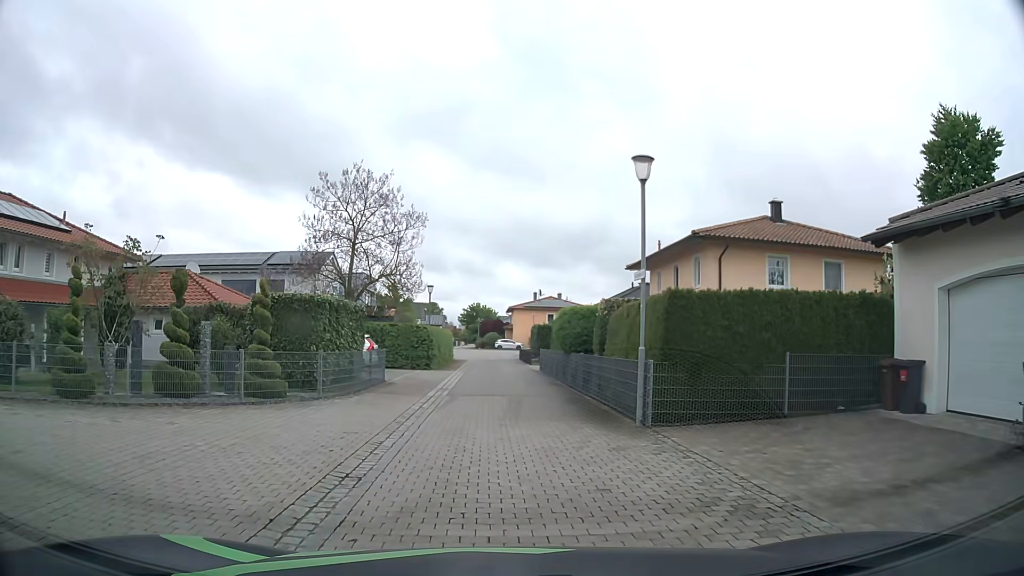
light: Day
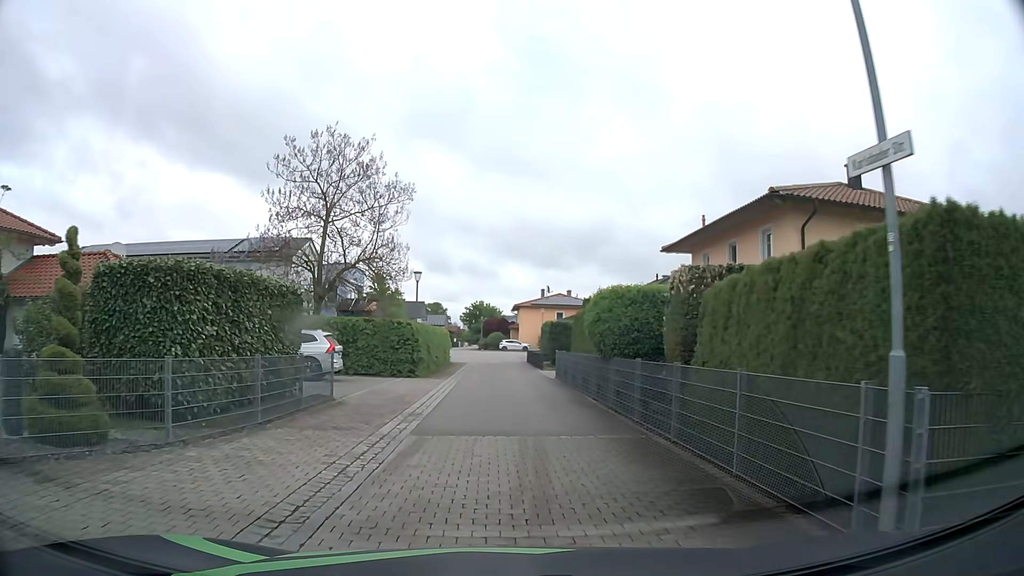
(0.0, +7.7) m; 0°
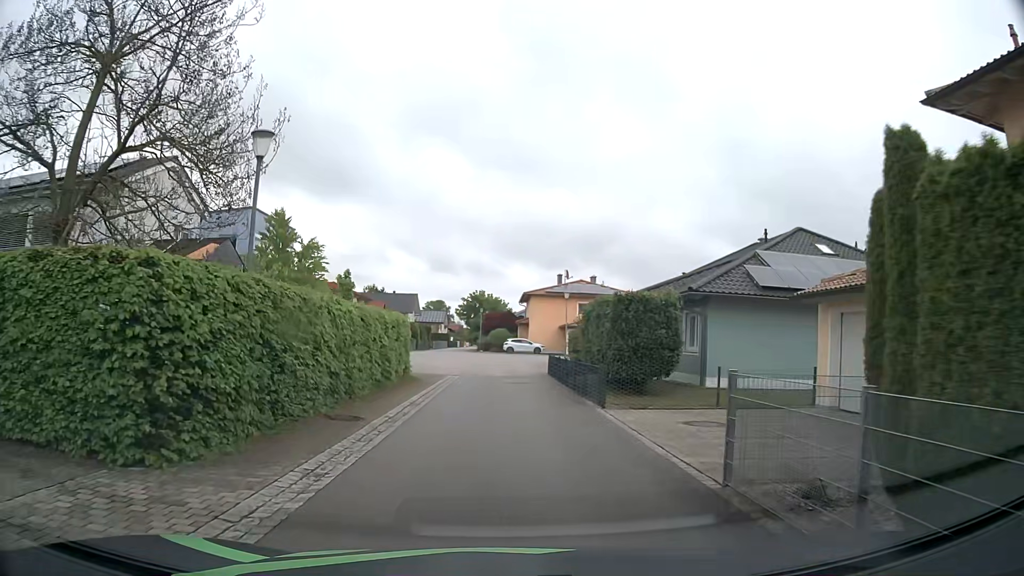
(0.0, +20.8) m; 0°
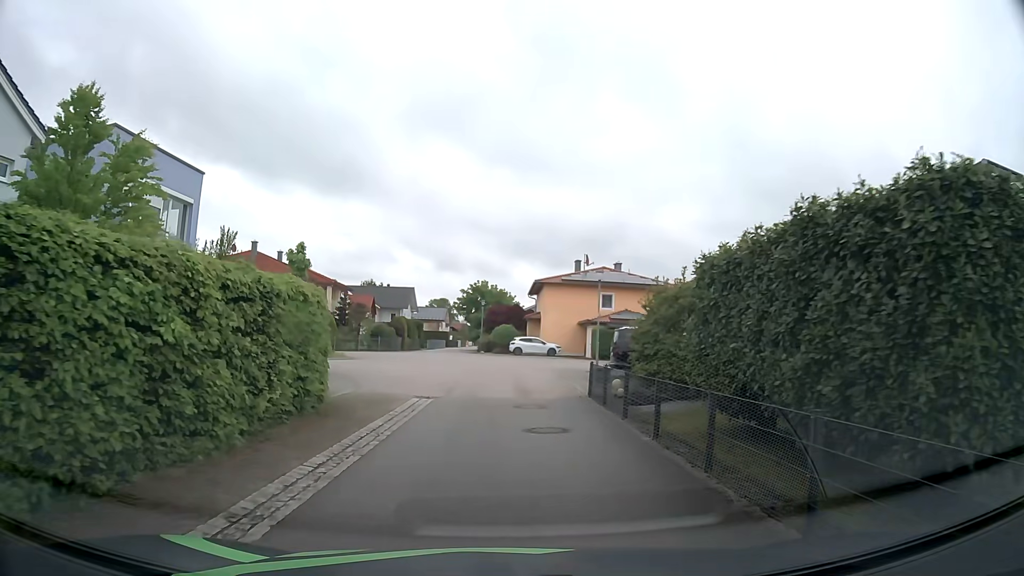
(-0.2, +12.7) m; -1°
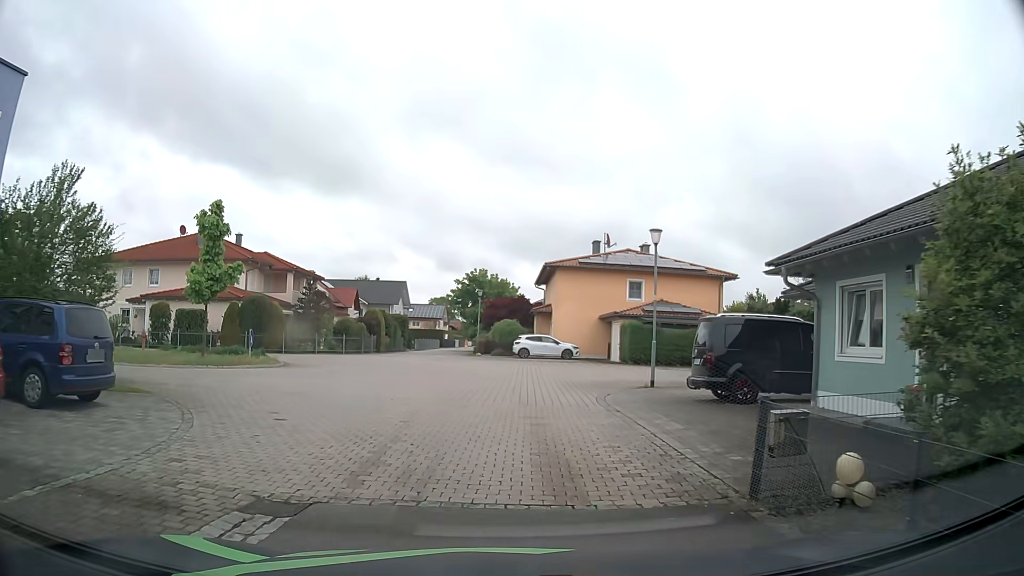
(-0.1, +11.3) m; 0°
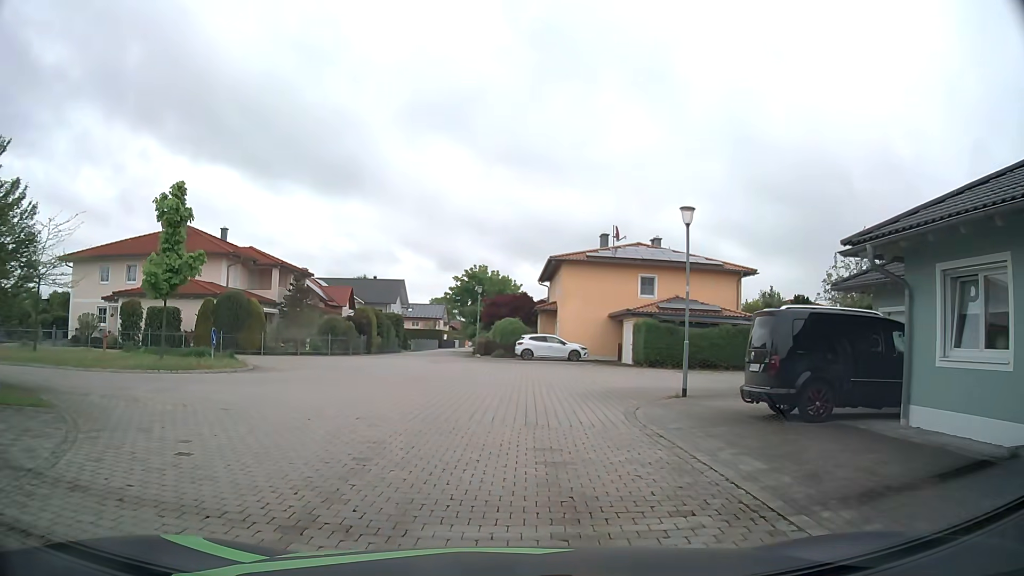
(0.0, +3.4) m; -1°
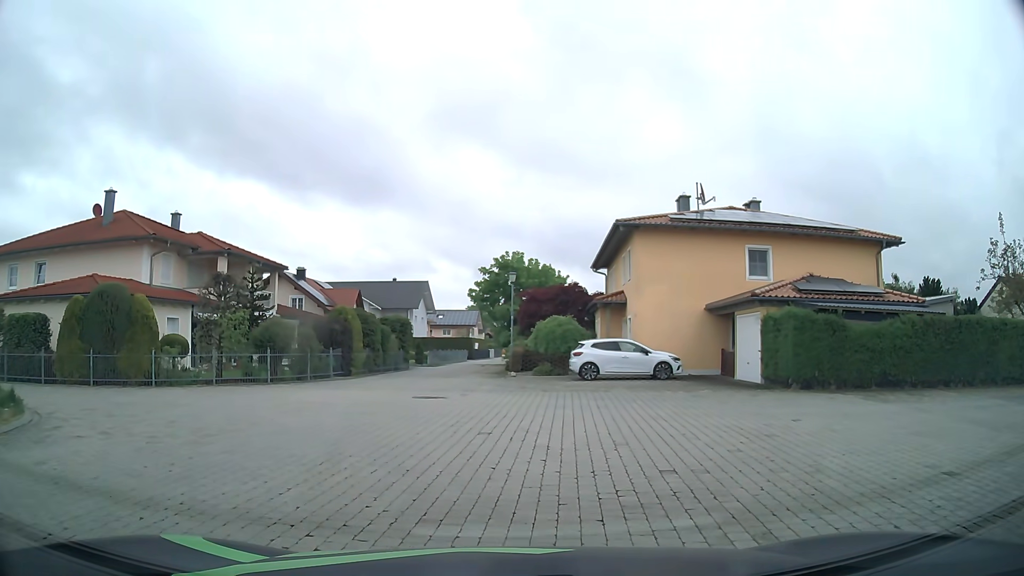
(-0.1, +13.4) m; -3°
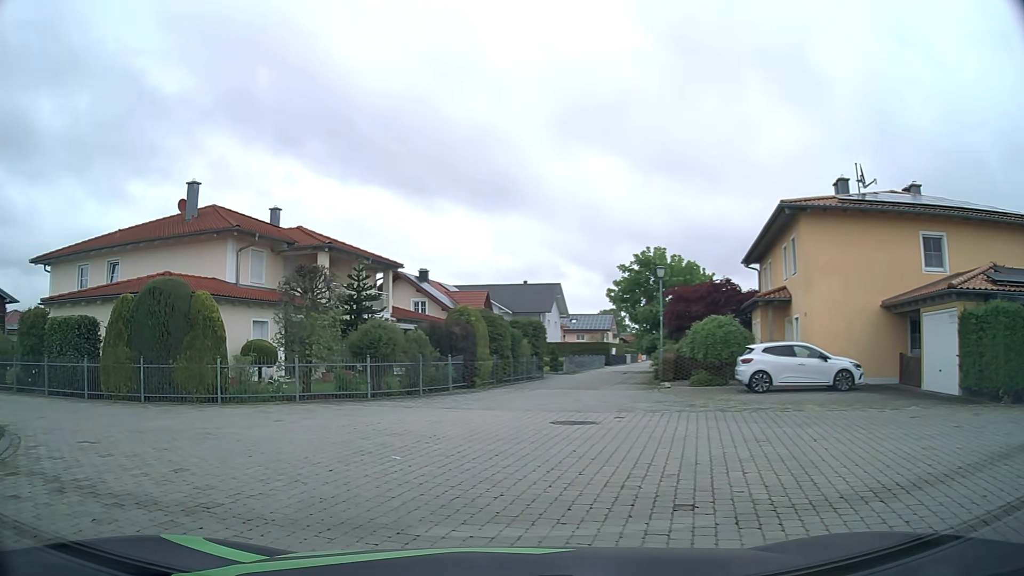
(-0.3, +4.2) m; -10°
(-4, +9) (-12, +14) (-22, +15) (-32, +12) (-42, +11) (-51, +13) (-61, +16) (-71, +18) (-80, +21) (-90, +24) m
